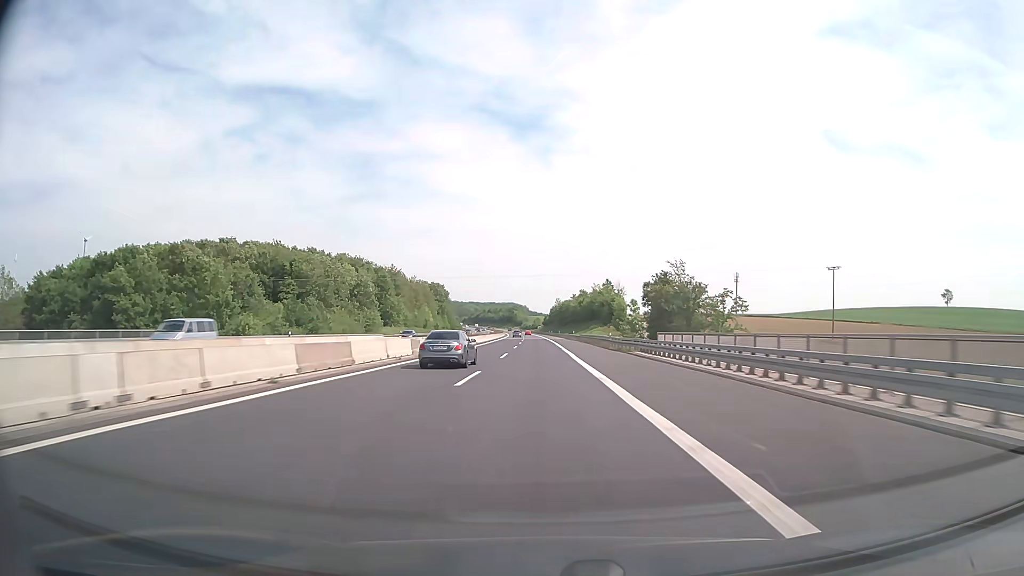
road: motorway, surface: asphalt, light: Day
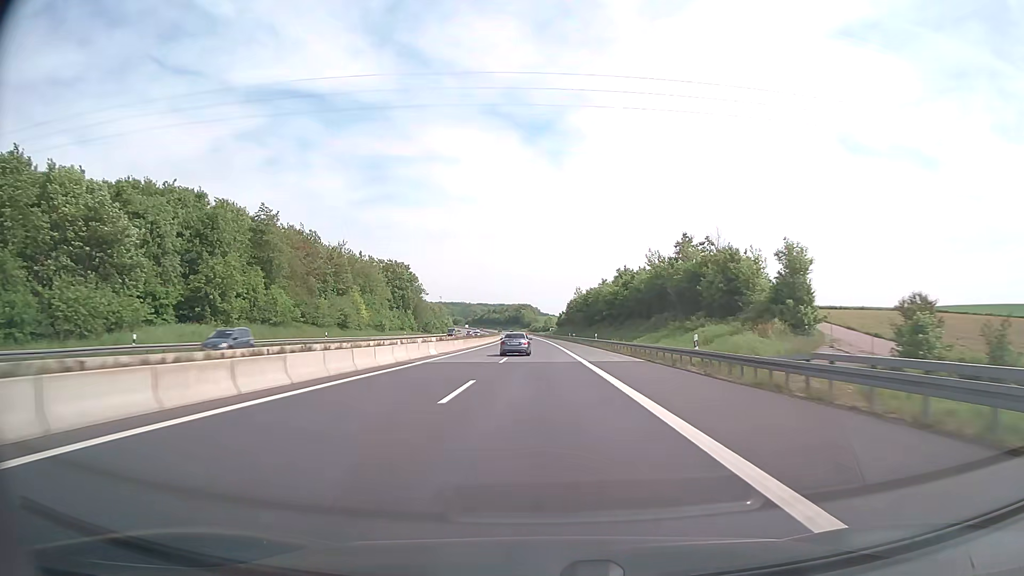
(-0.7, +79.1) m; -1°
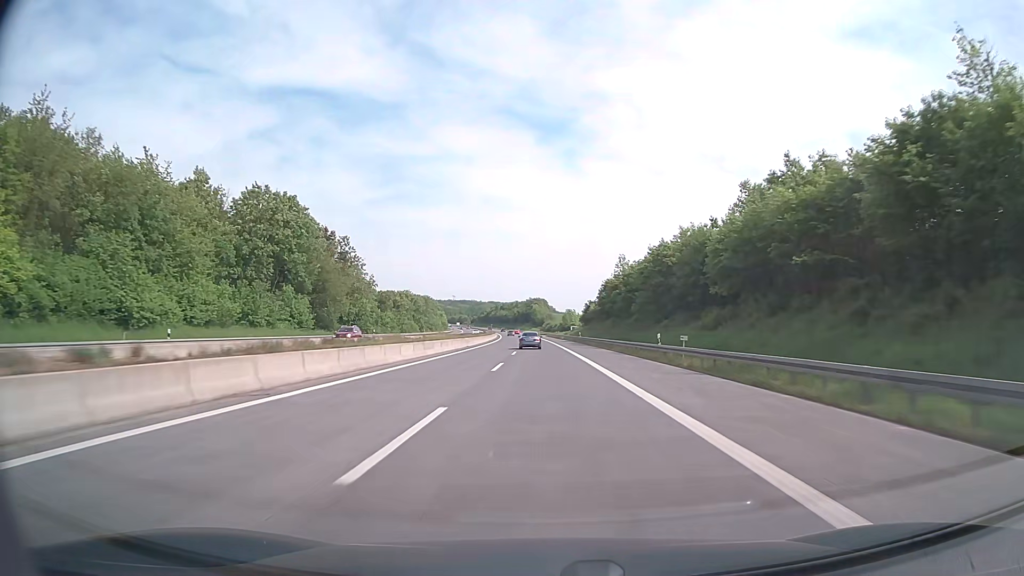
(-0.7, +79.2) m; -1°
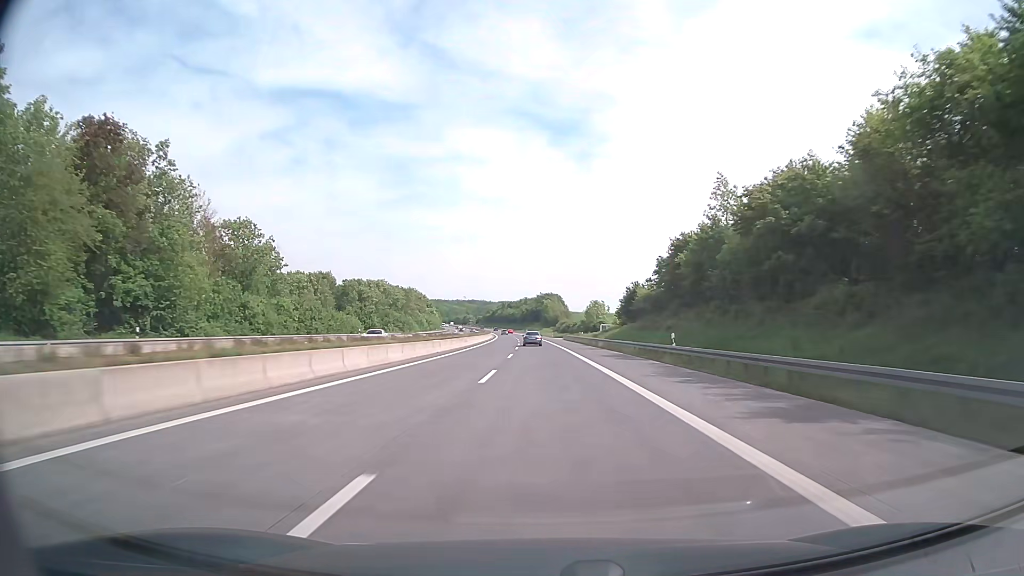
(-0.5, +59.4) m; -1°
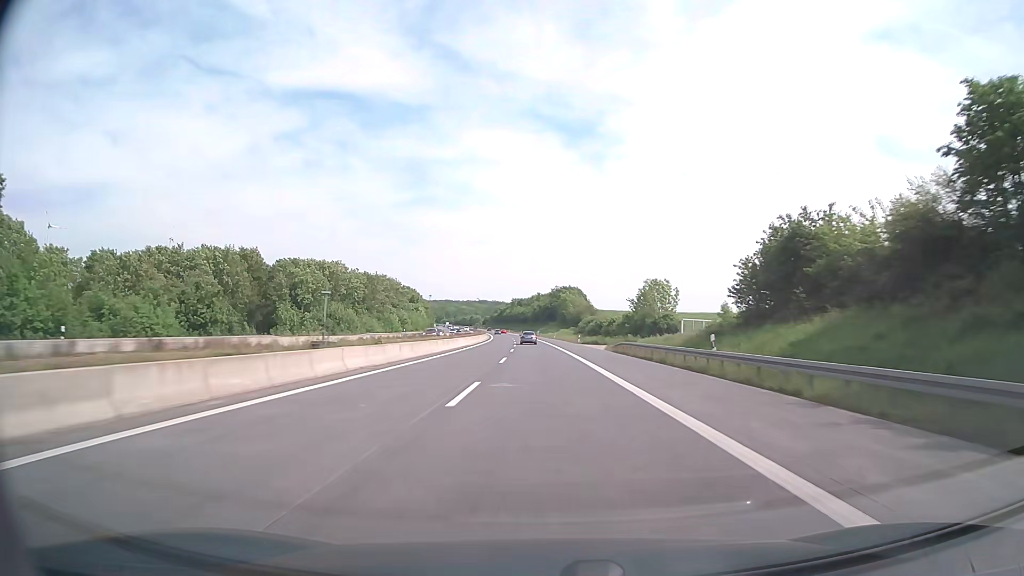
(-0.5, +59.4) m; -1°
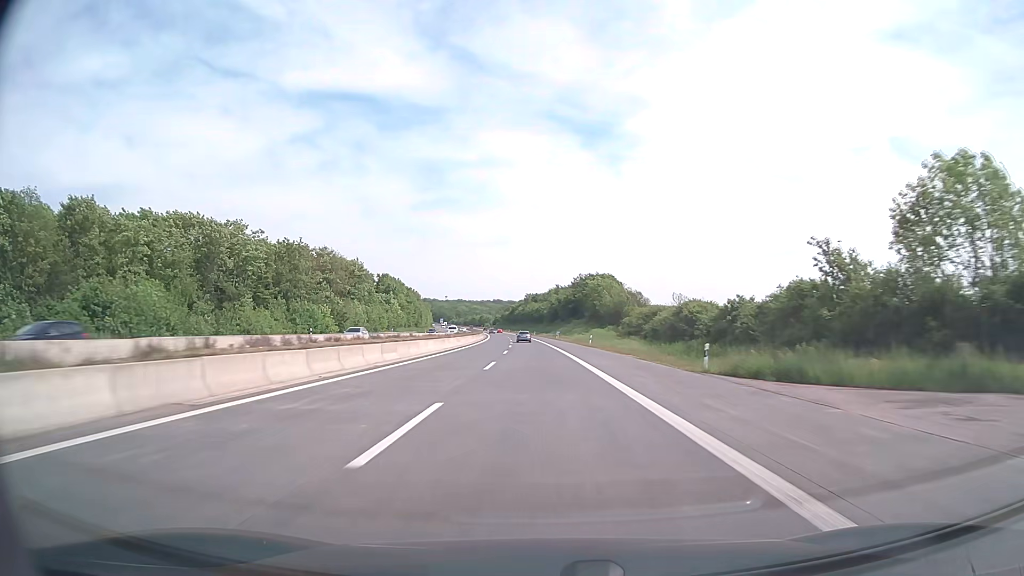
(-0.8, +59.4) m; -2°
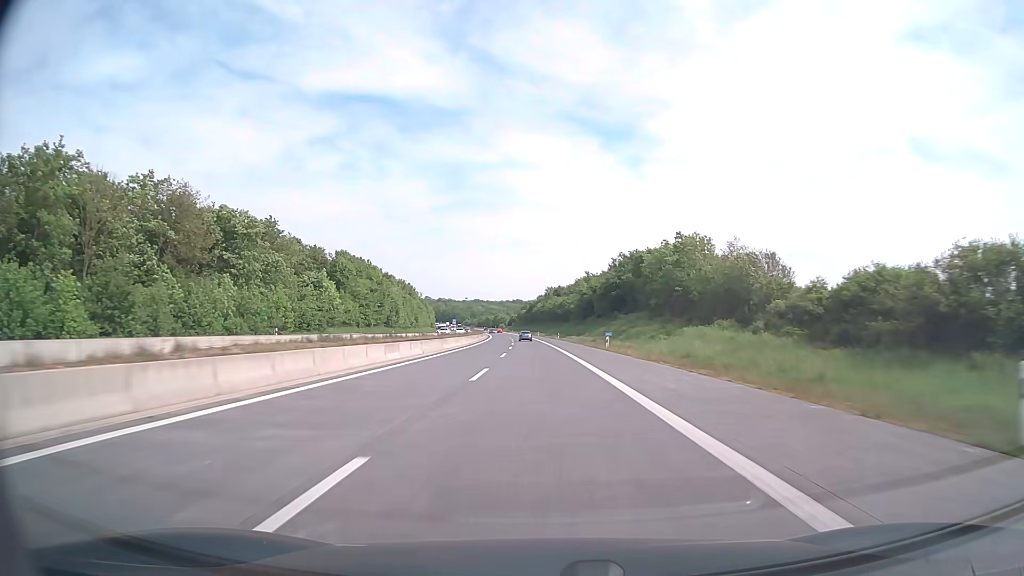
(-1.1, +59.4) m; -2°
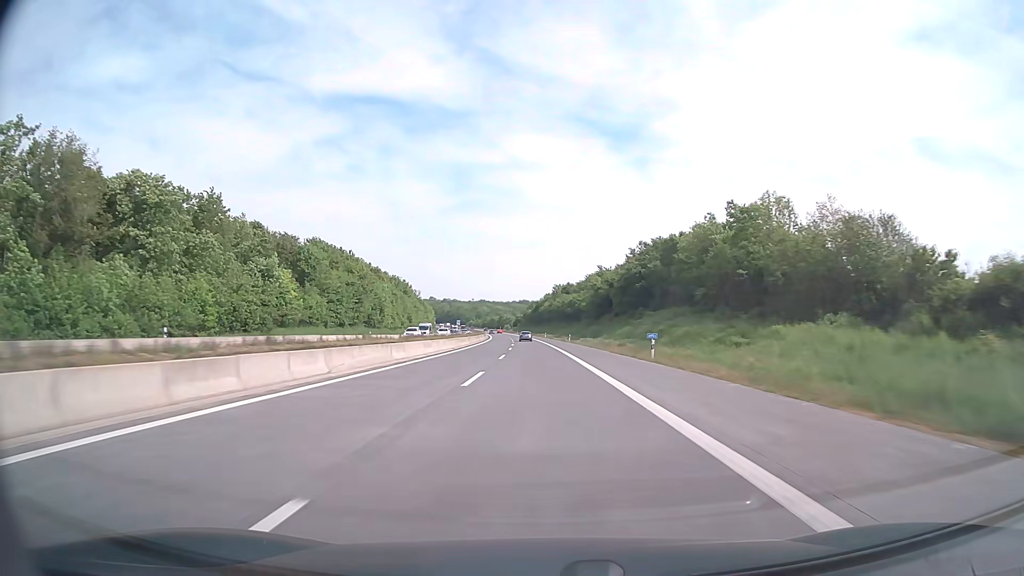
(-0.1, +19.8) m; -1°
(0, +10) (0, +20) (0, +30) (0, +40) (-1, +50) (-1, +60) (-1, +70) (-2, +80) (-2, +90) (-3, +100) m
